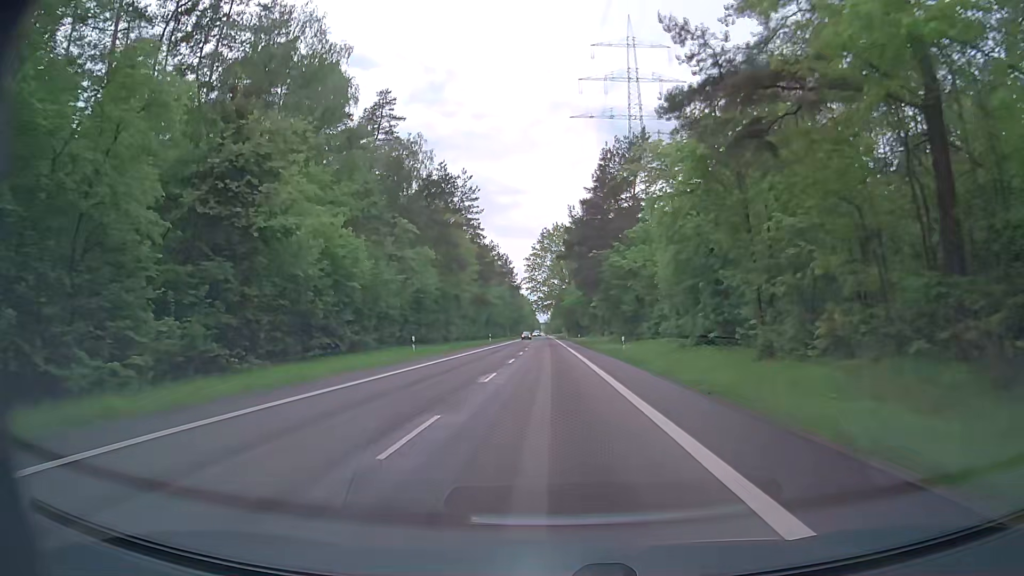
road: secondary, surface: asphalt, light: Day
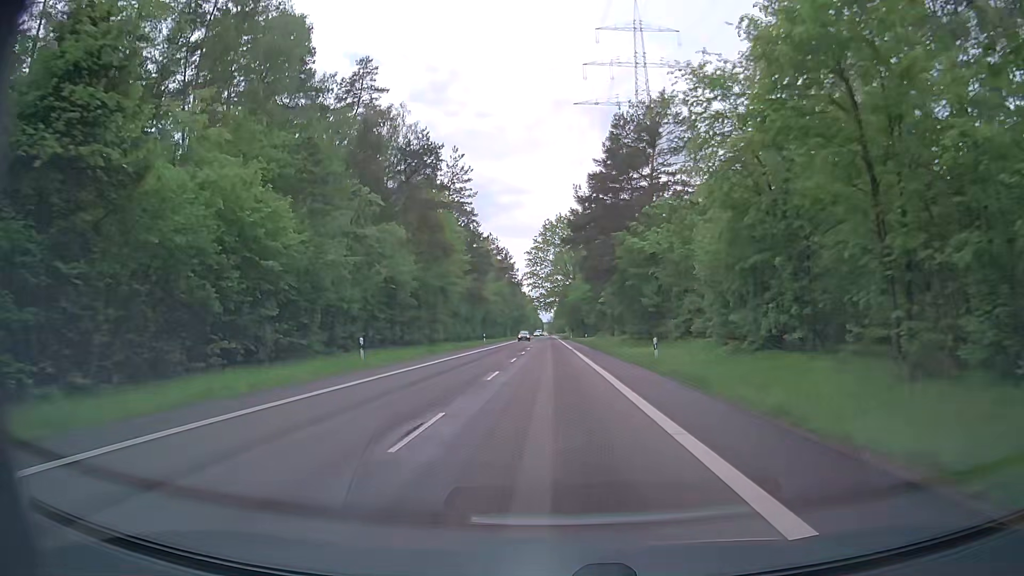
(-0.1, +11.0) m; -1°
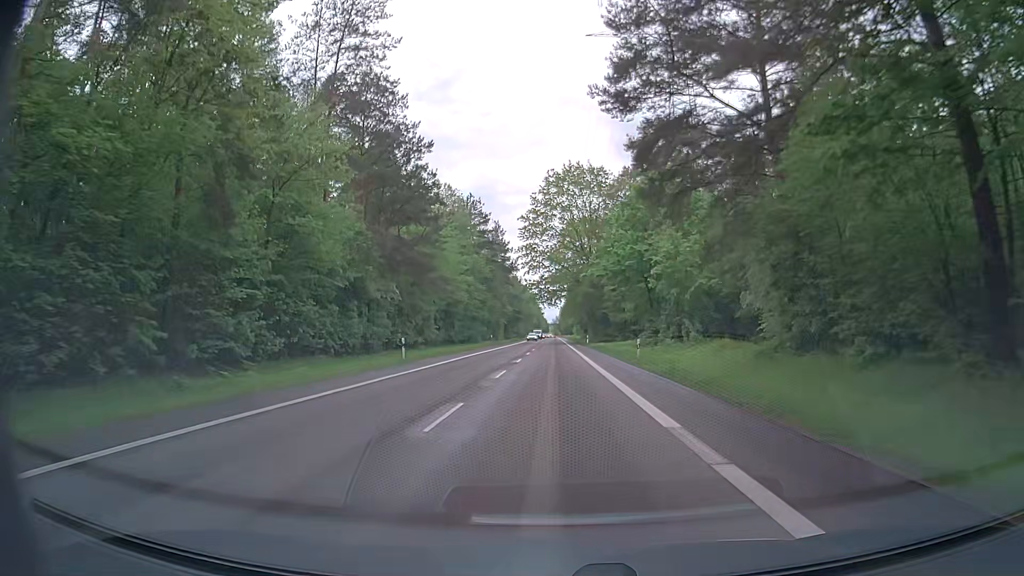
(+0.2, +43.8) m; -1°
(0, +10) (0, +20) (0, +30) (0, +40) (0, +50) (+1, +60) (+1, +70) (+1, +80) (+1, +90) (+1, +100) m
